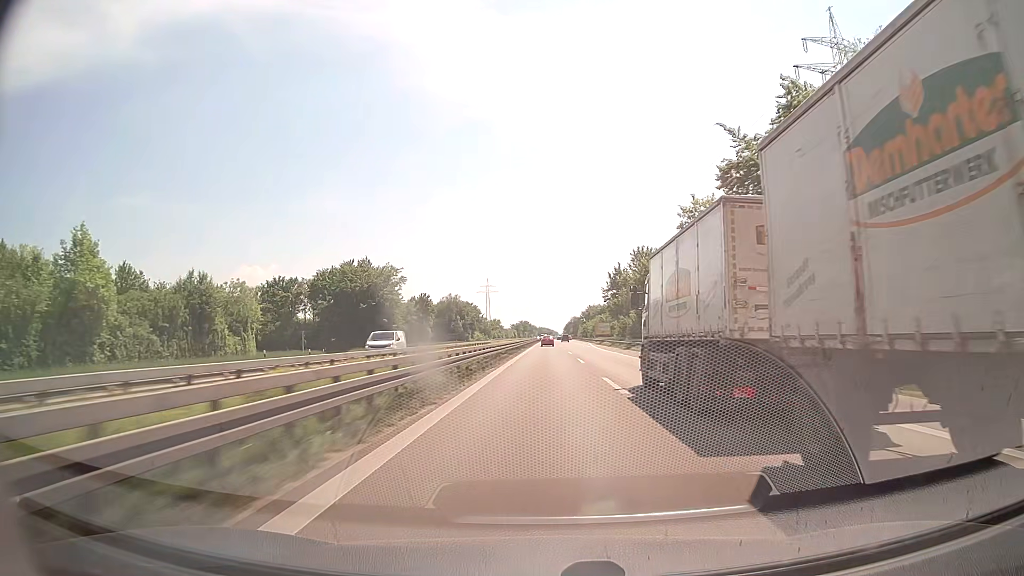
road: trunk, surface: asphalt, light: Day
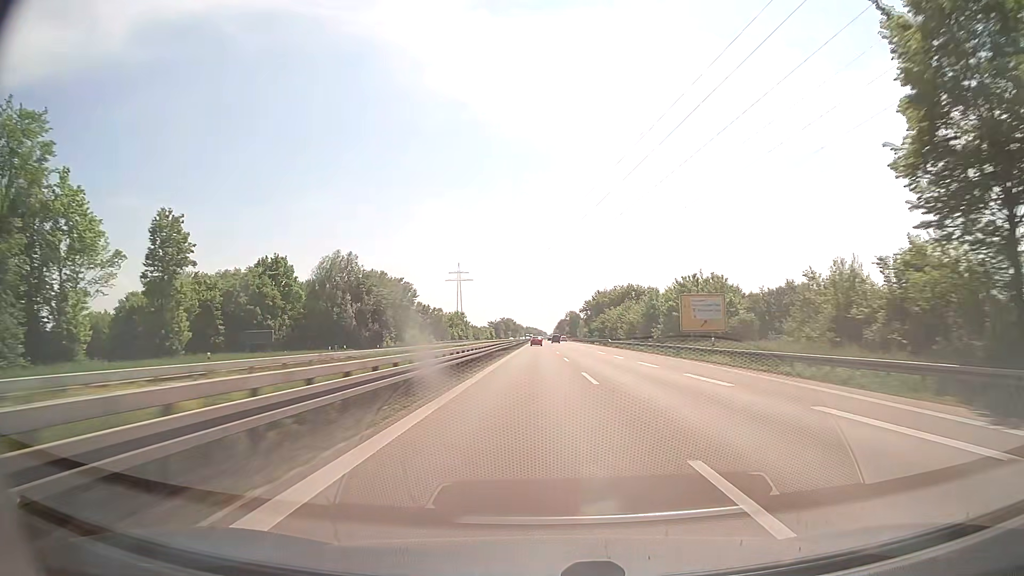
(+0.5, +104.7) m; +1°
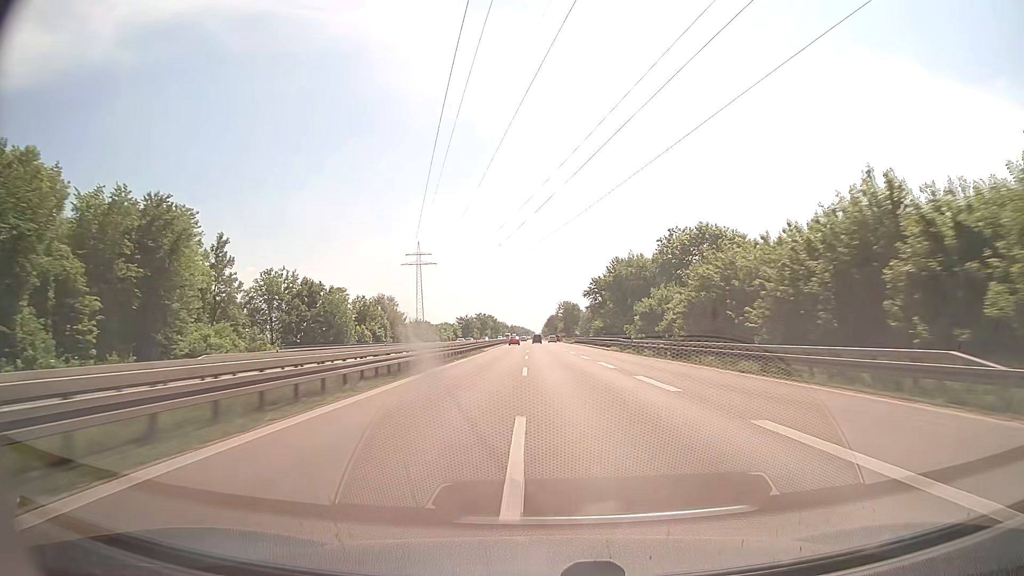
(+1.1, +86.1) m; +1°
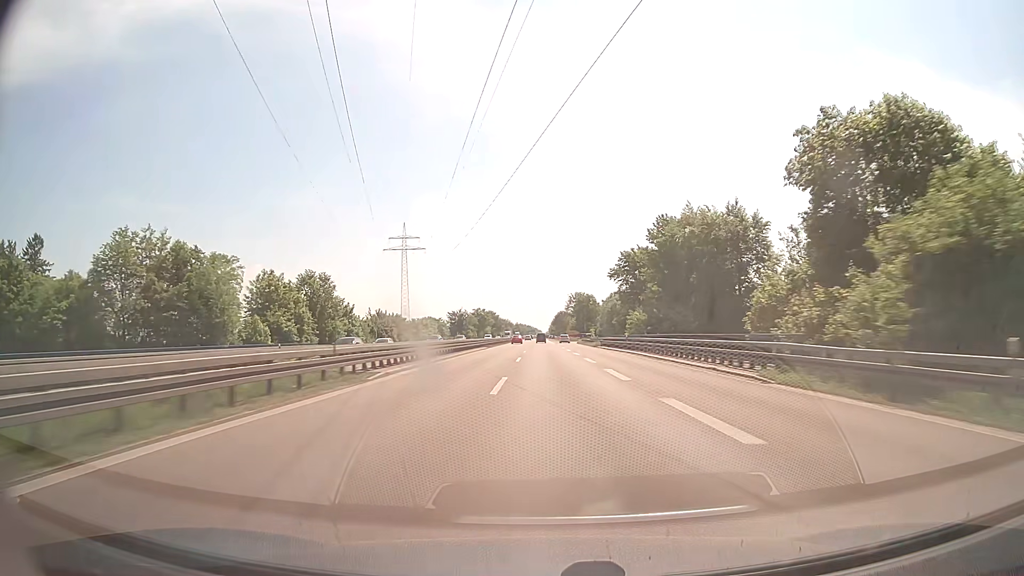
(-0.2, +43.8) m; -1°
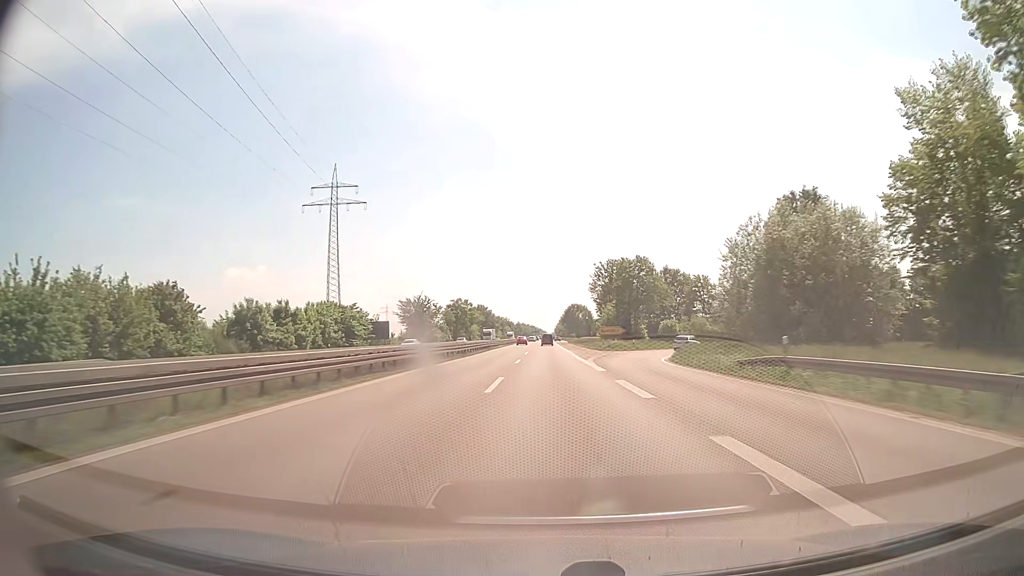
(-0.7, +89.1) m; -1°
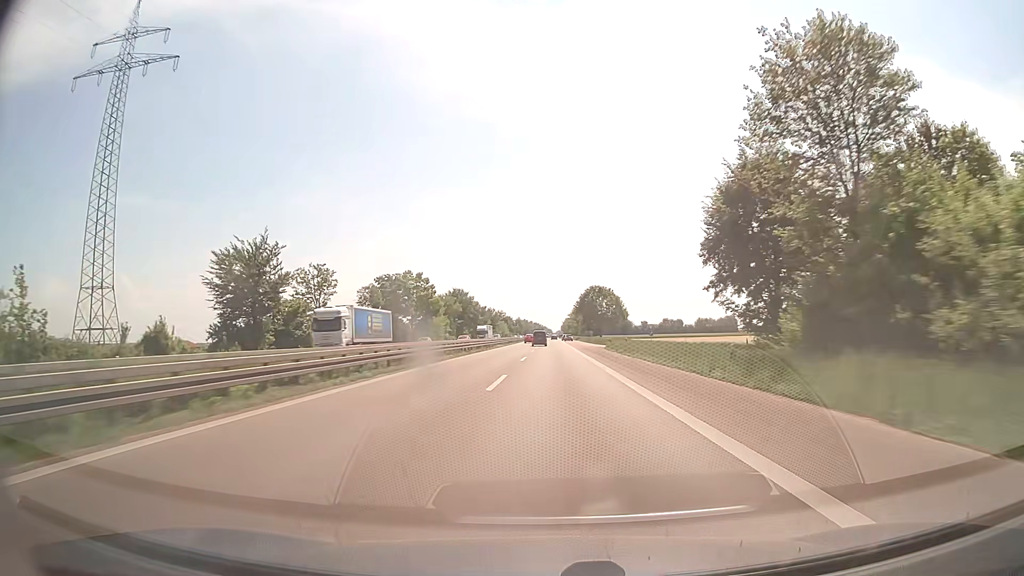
(+0.1, +89.8) m; 0°
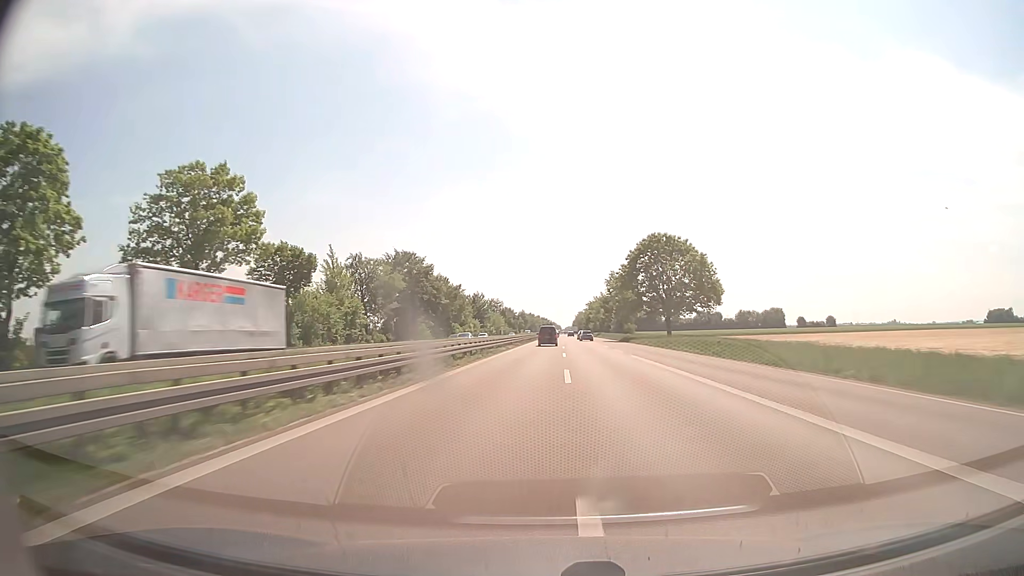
(-0.8, +88.5) m; -1°
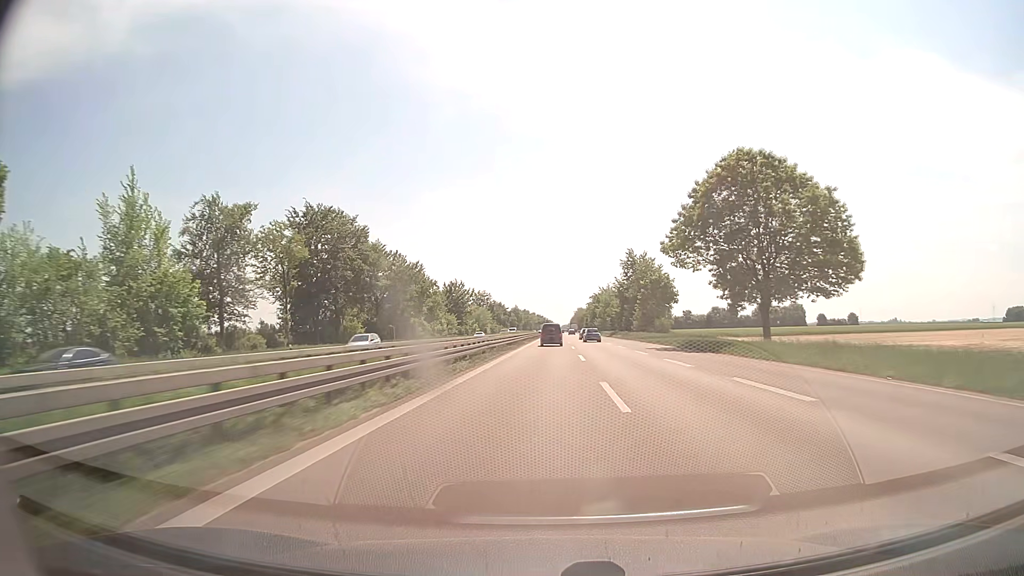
(+0.1, +42.0) m; 0°
(0, +10) (0, +20) (0, +30) (0, +40) (0, +50) (0, +60) (+1, +70) (+1, +80) (+1, +90) (+1, +100) m
